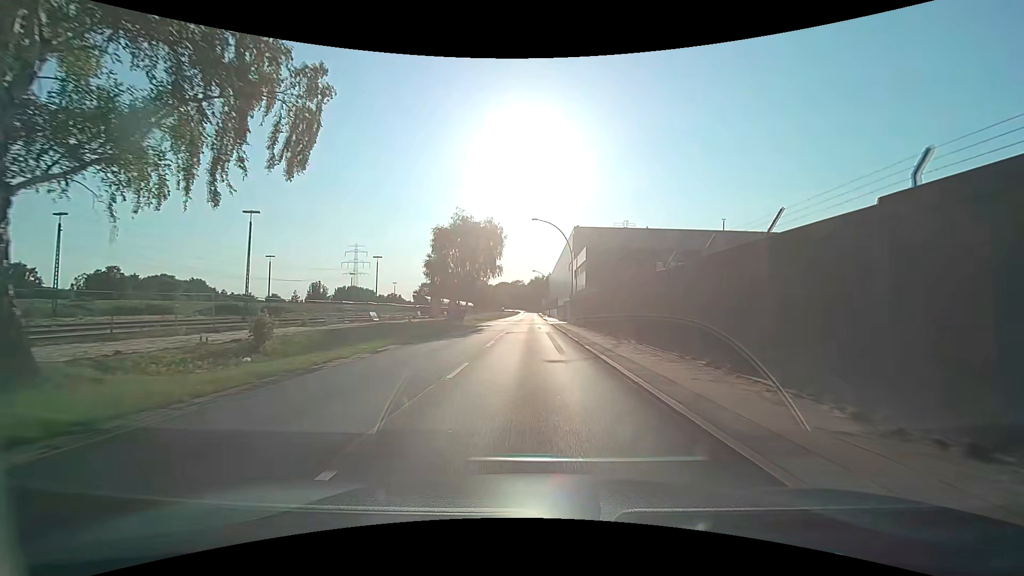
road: secondary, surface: asphalt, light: Day
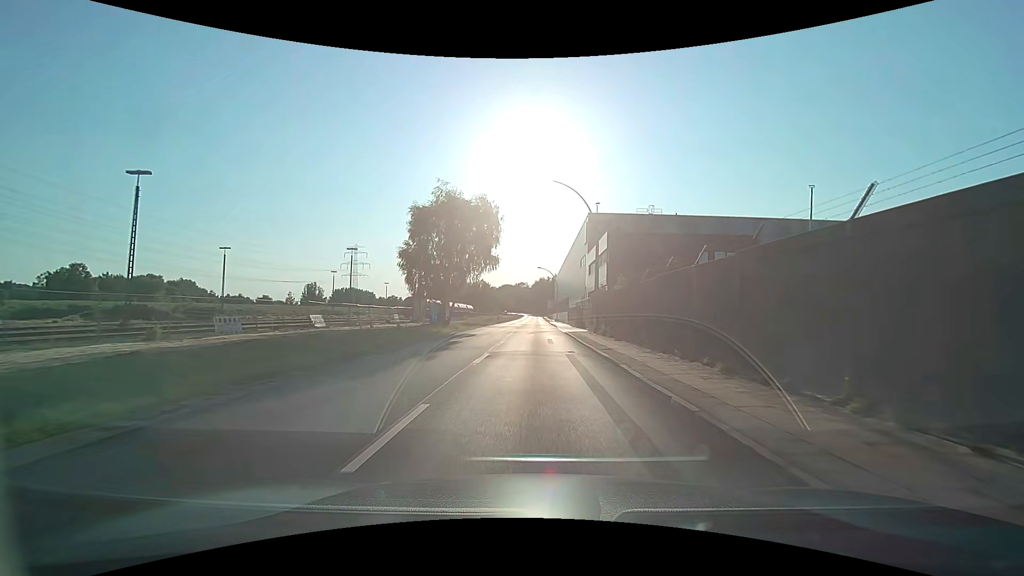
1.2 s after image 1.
(-0.1, +15.1) m; 0°
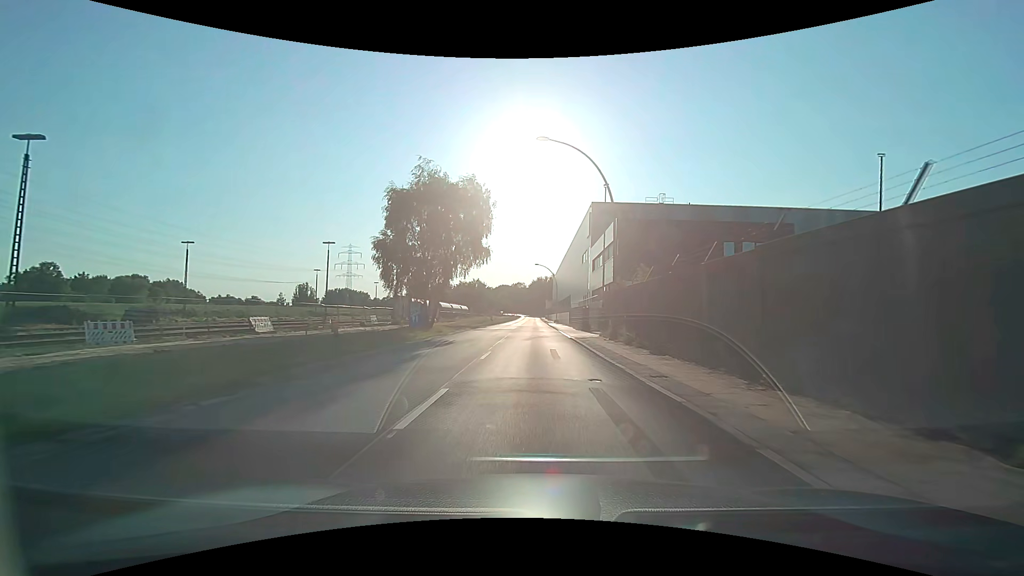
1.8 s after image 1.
(0.0, +7.5) m; 0°
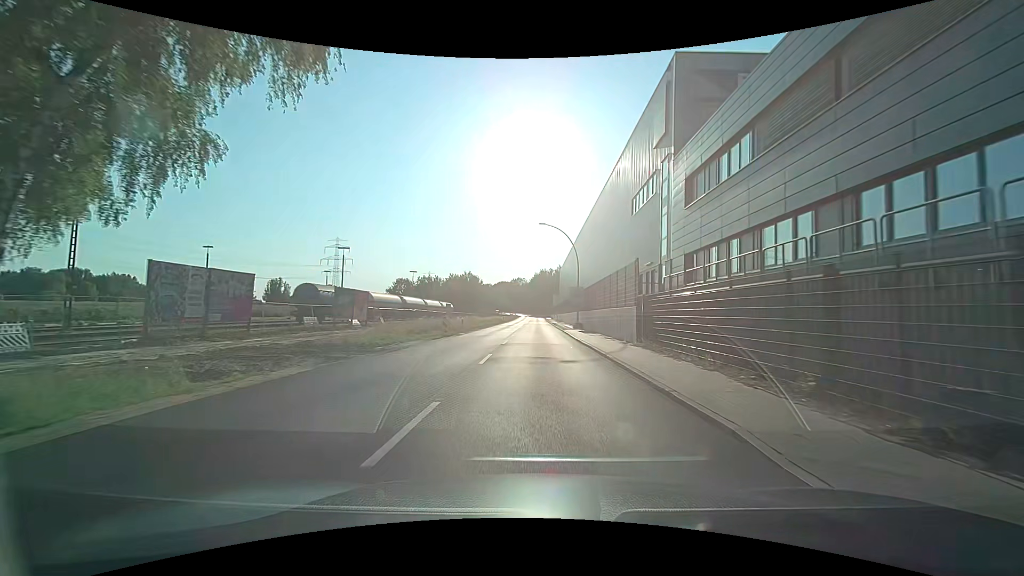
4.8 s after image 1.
(-0.1, +37.5) m; 0°
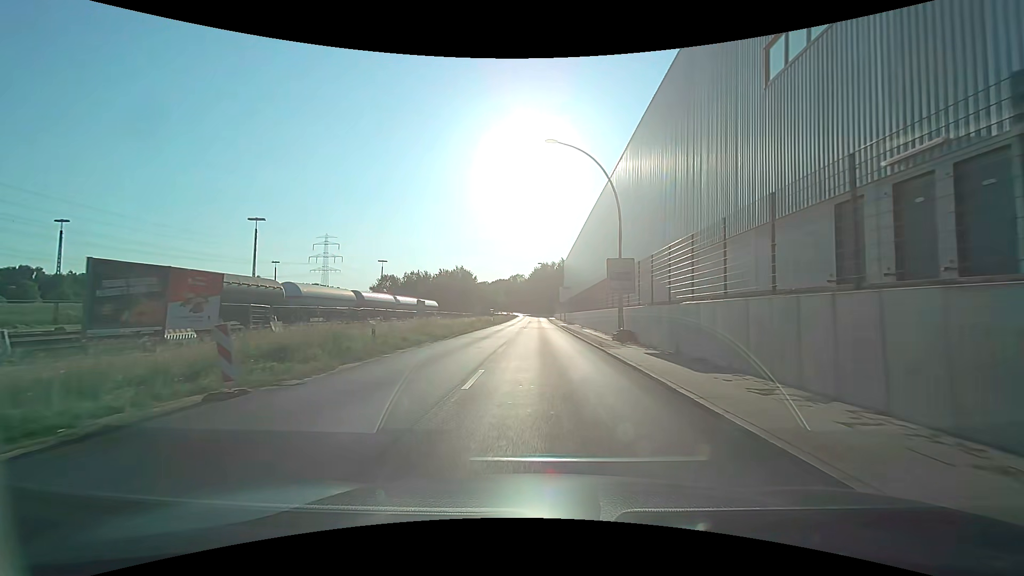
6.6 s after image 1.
(0.0, +22.6) m; 0°
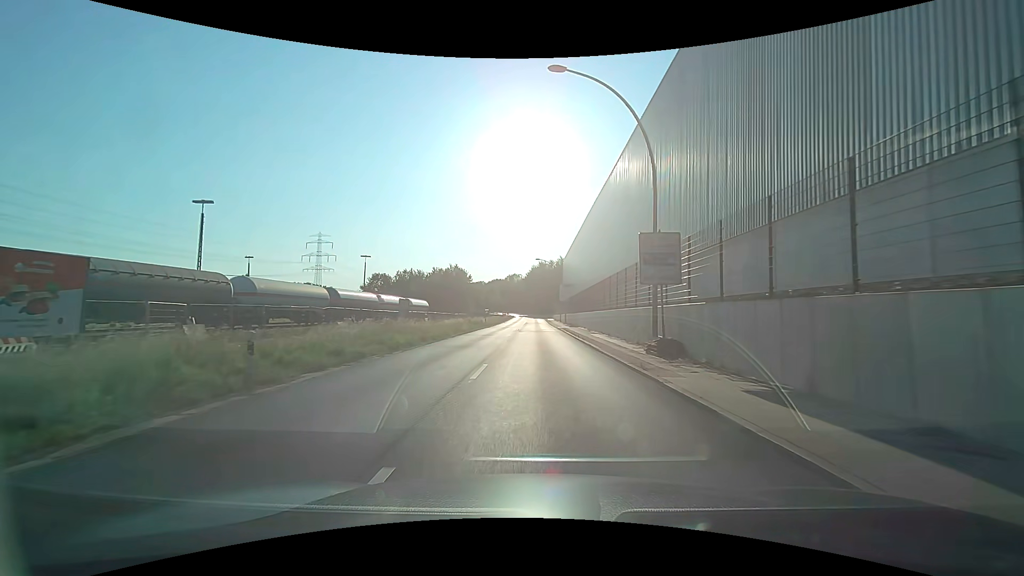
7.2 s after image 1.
(0.0, +7.5) m; +1°
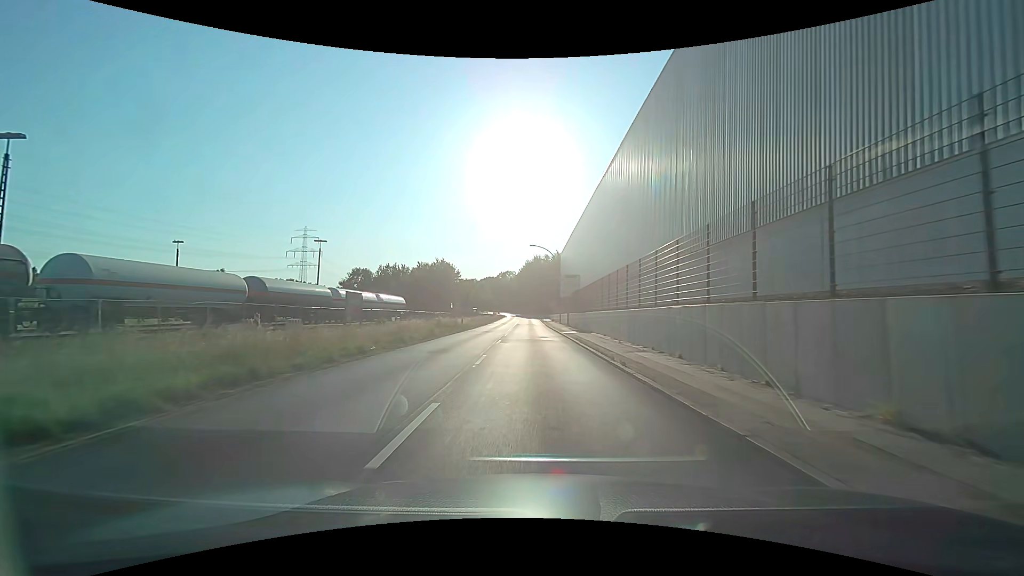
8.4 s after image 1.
(-0.1, +15.1) m; 0°
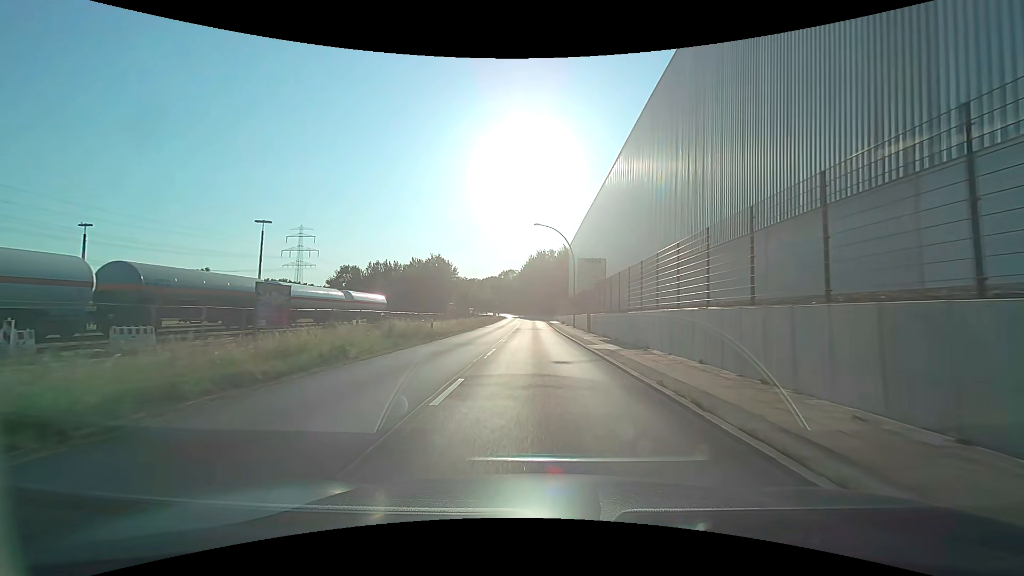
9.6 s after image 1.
(-0.1, +15.1) m; 0°
(0, +10) (0, +20) (0, +30) (0, +40) (0, +50) (0, +60) (0, +70) (0, +80) (0, +90) (0, +100) m
